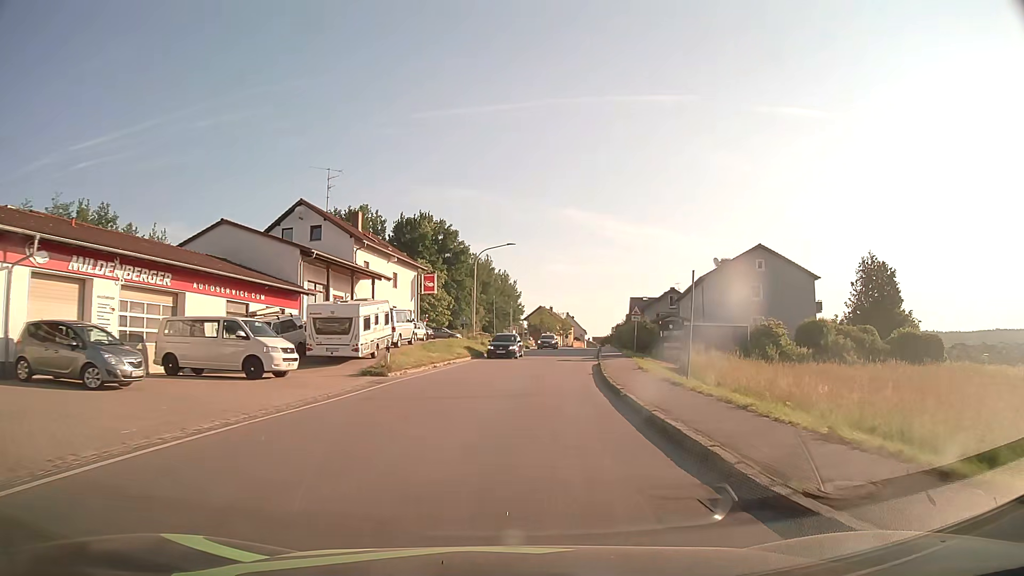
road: tertiary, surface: asphalt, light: Day
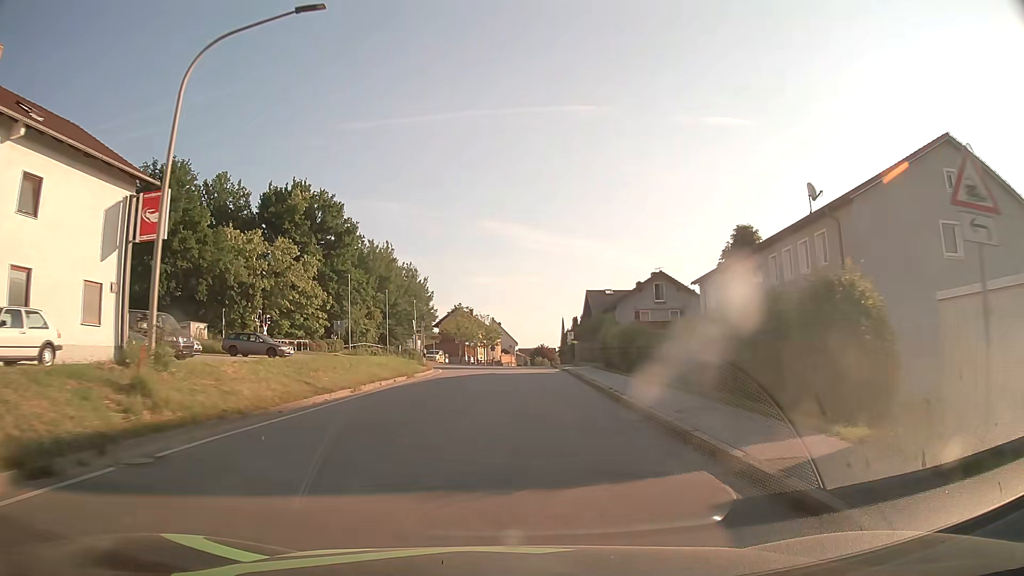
(+2.6, +37.4) m; +7°
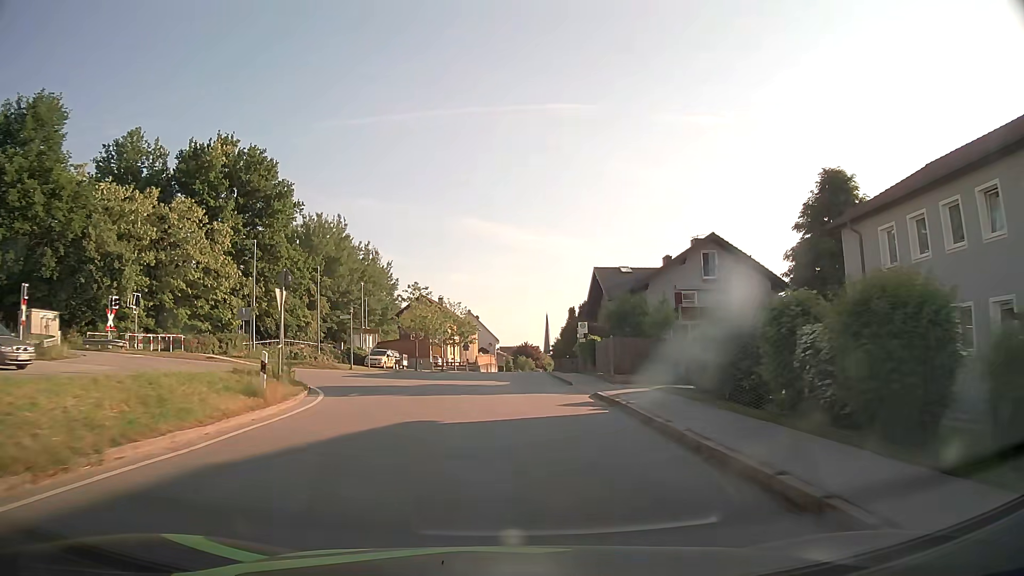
(+0.2, +22.5) m; +2°
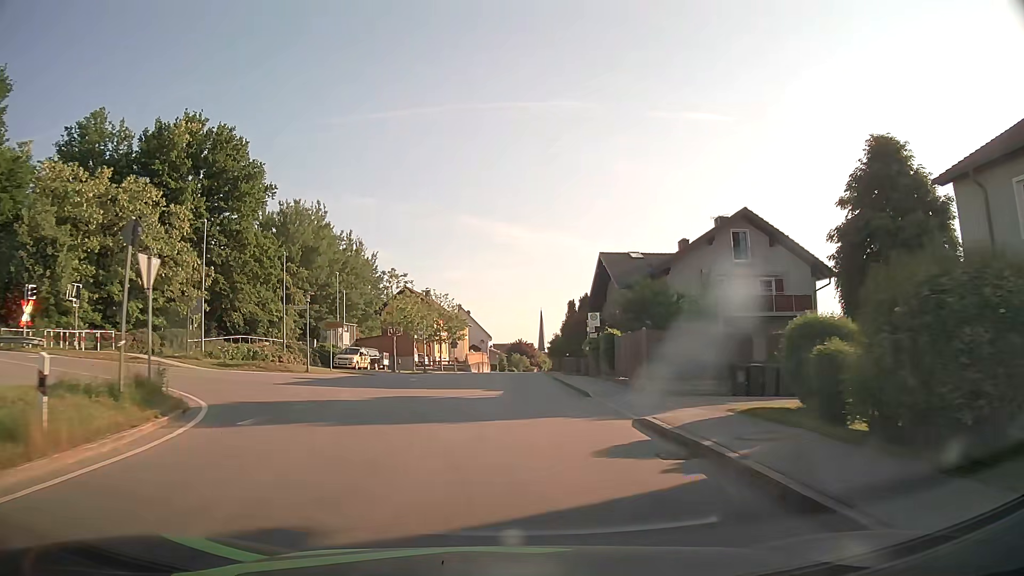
(0.0, +7.6) m; 0°
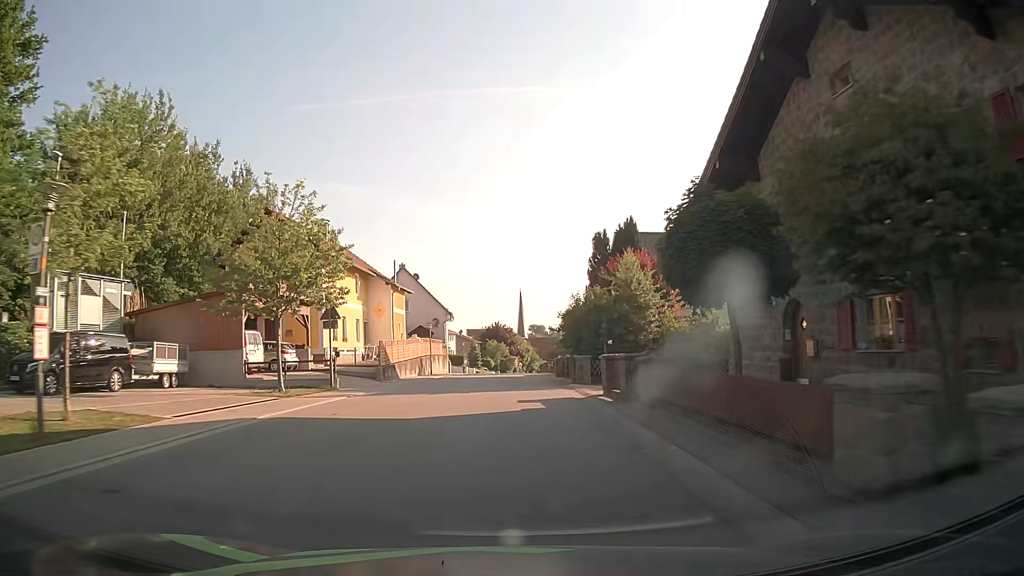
(+0.7, +38.6) m; +2°
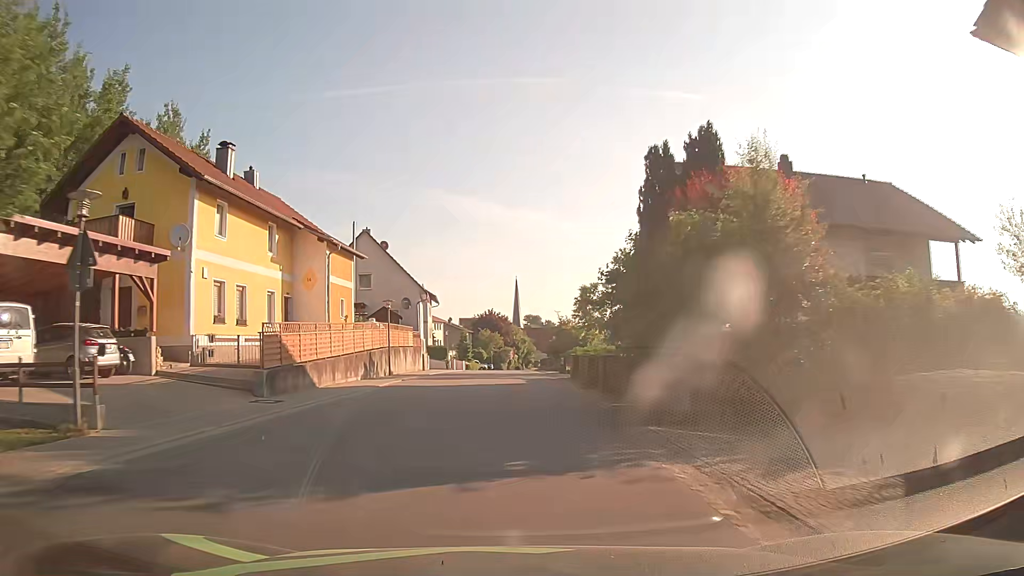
(0.0, +15.6) m; 0°
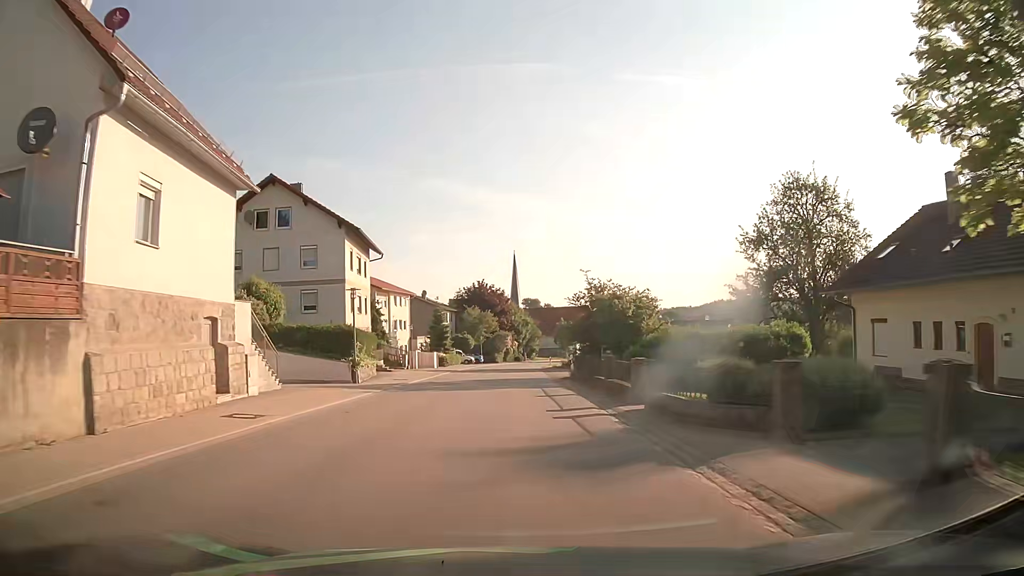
(+0.2, +39.0) m; 0°
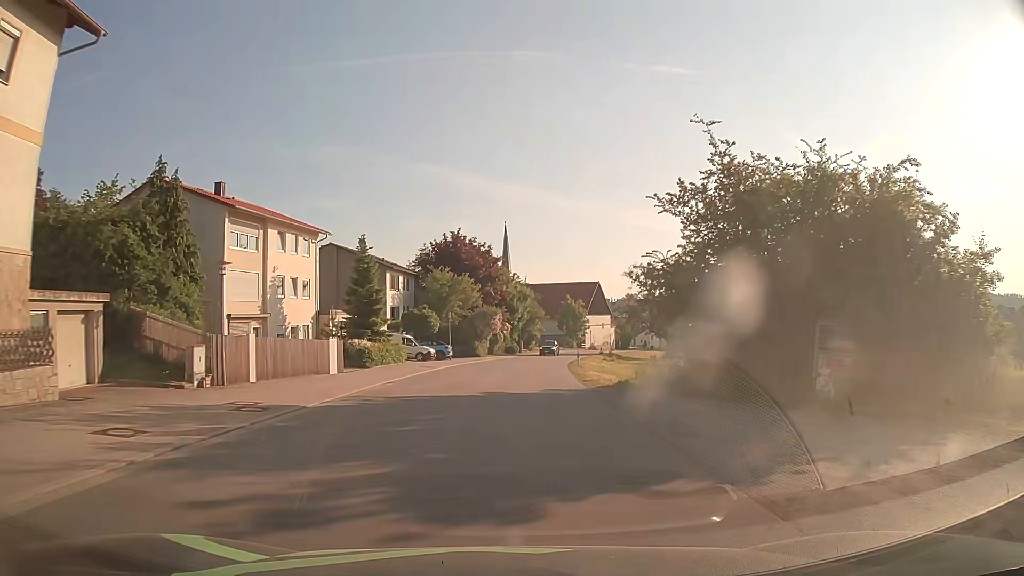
(+0.2, +38.5) m; +1°
(0, +10) (0, +20) (+1, +30) (+2, +40) (+3, +50) (+4, +60) (+6, +70) (+8, +79) (+10, +89) (+13, +99) m
